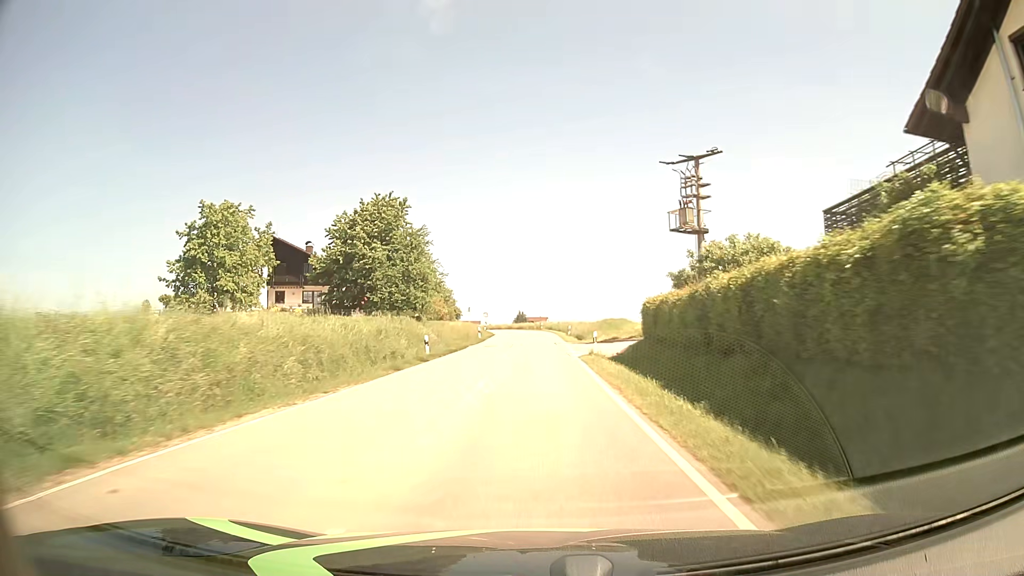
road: tertiary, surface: asphalt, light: Day
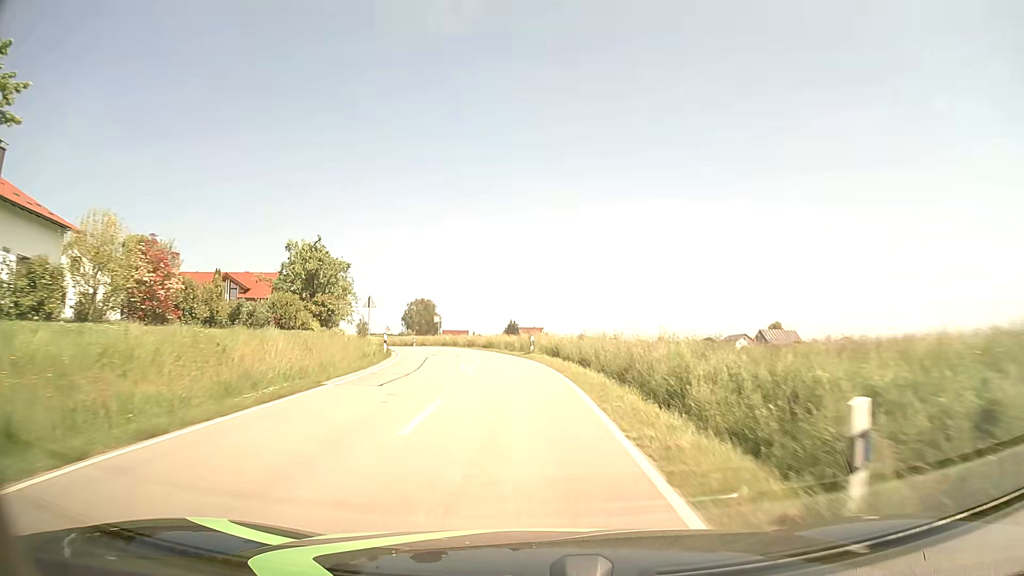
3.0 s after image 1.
(+1.1, +50.6) m; +1°
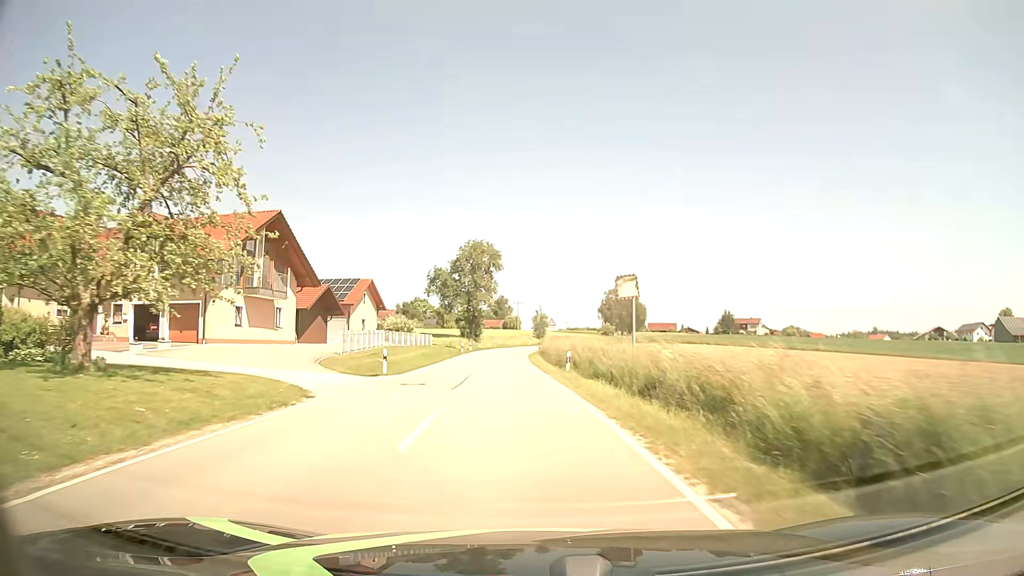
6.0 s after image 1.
(-5.7, +48.0) m; -17°
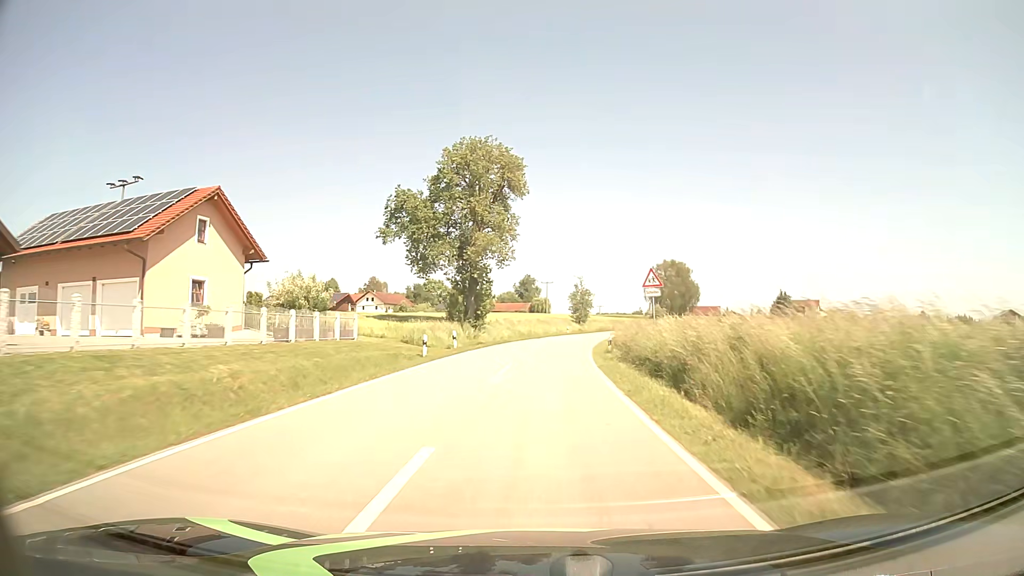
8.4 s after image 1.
(-2.0, +40.4) m; -3°
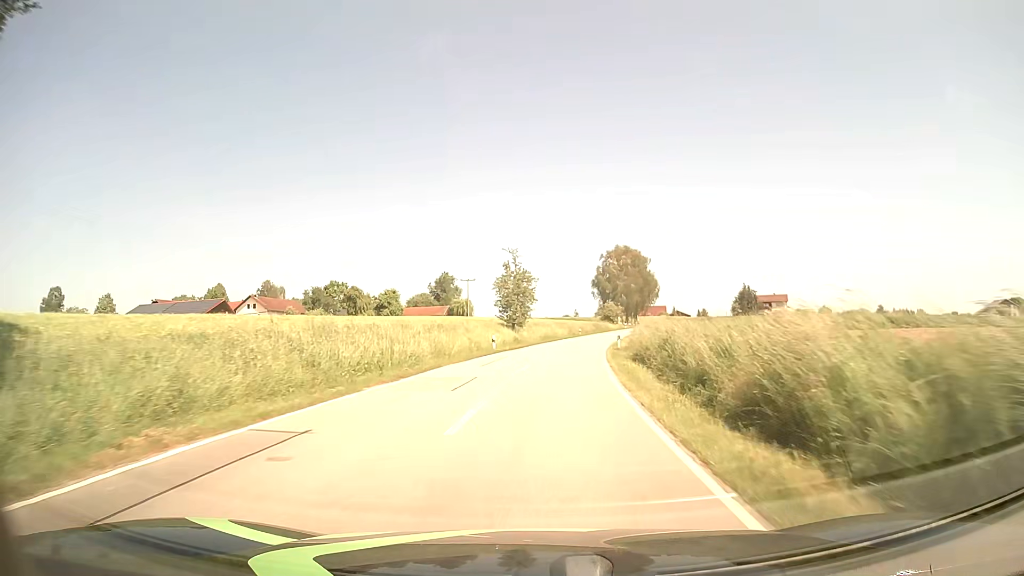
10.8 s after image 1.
(+2.1, +42.1) m; +6°
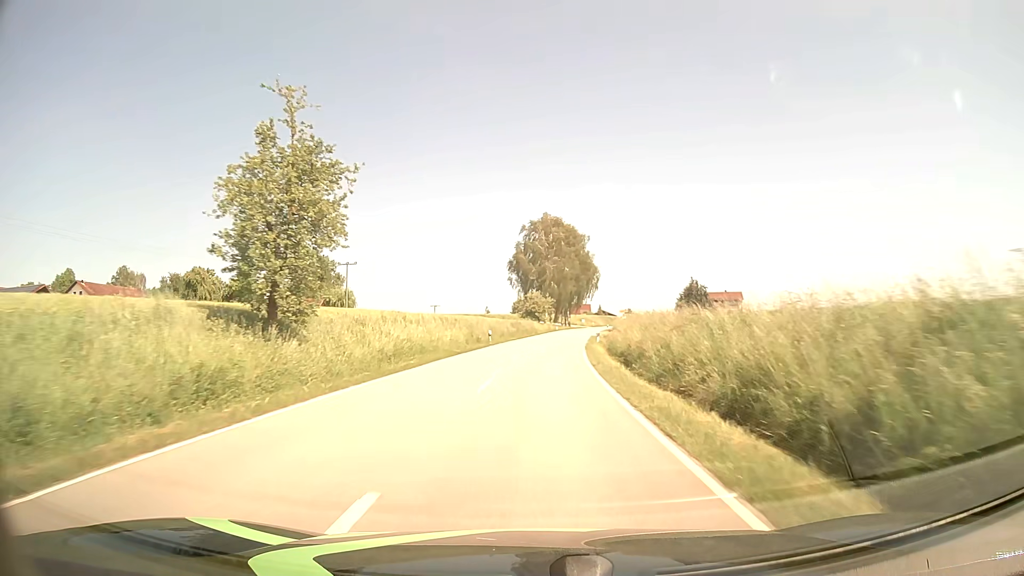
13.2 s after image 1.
(+2.7, +43.1) m; +7°
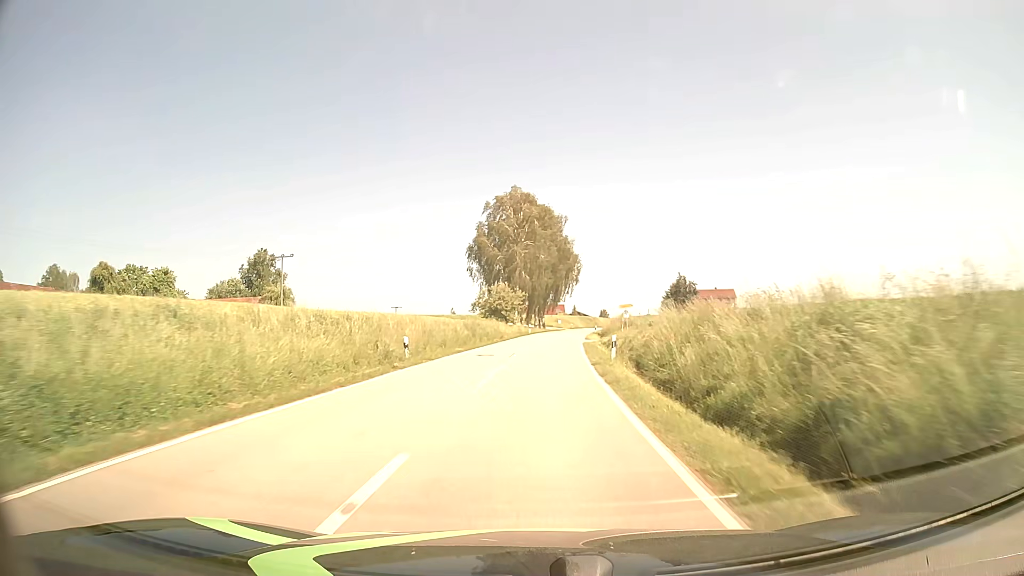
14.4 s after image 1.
(+0.5, +22.2) m; +2°
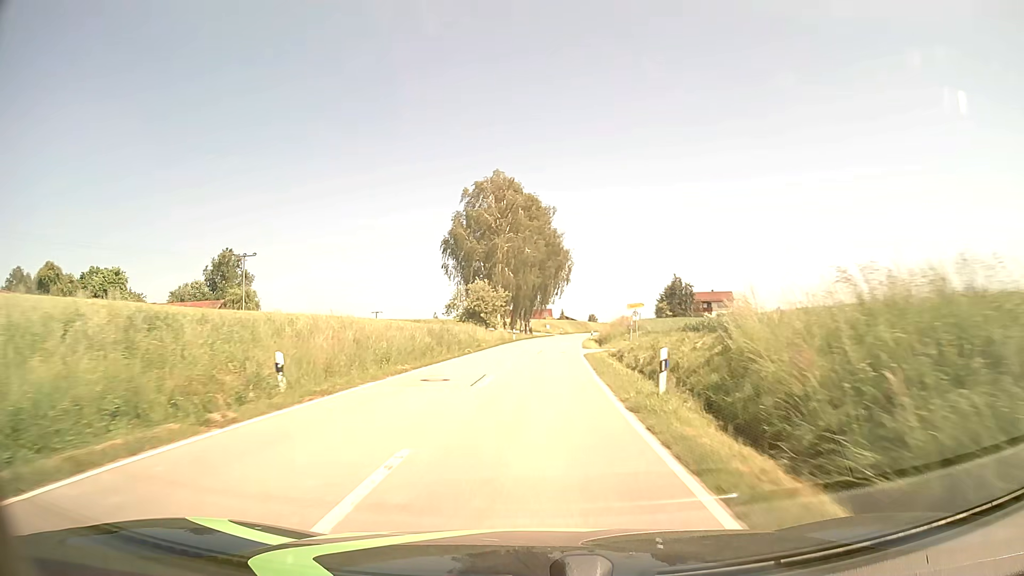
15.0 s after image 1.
(+0.1, +11.3) m; +1°
(0, +10) (0, +20) (+1, +30) (+1, +40) (+2, +50) (+3, +60) (+4, +70) (+5, +80) (+7, +90) (+8, +100) m
